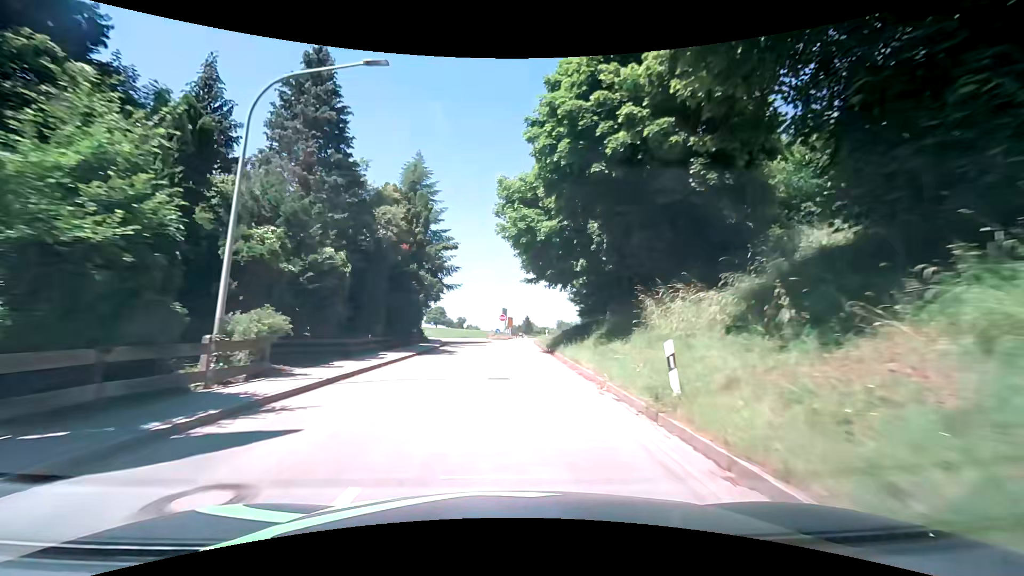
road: tertiary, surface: asphalt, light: Day
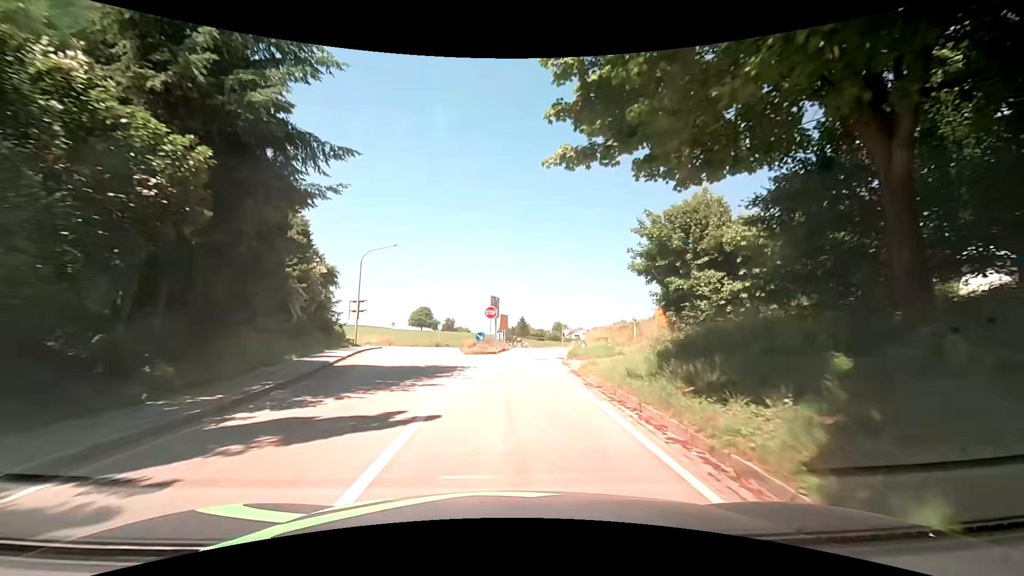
(0.0, +28.7) m; +2°
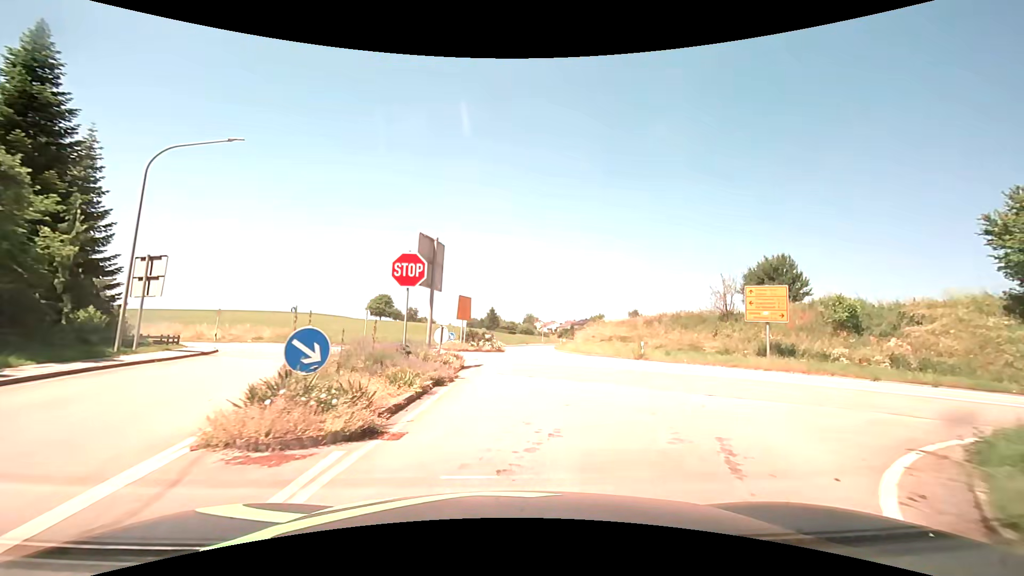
(+0.2, +23.2) m; +2°
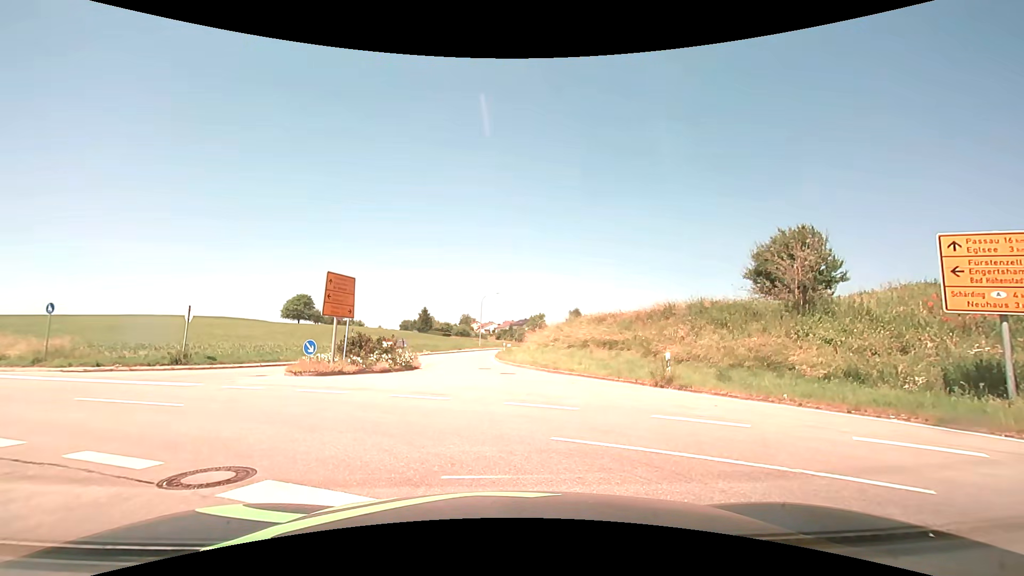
(+1.0, +15.3) m; +9°
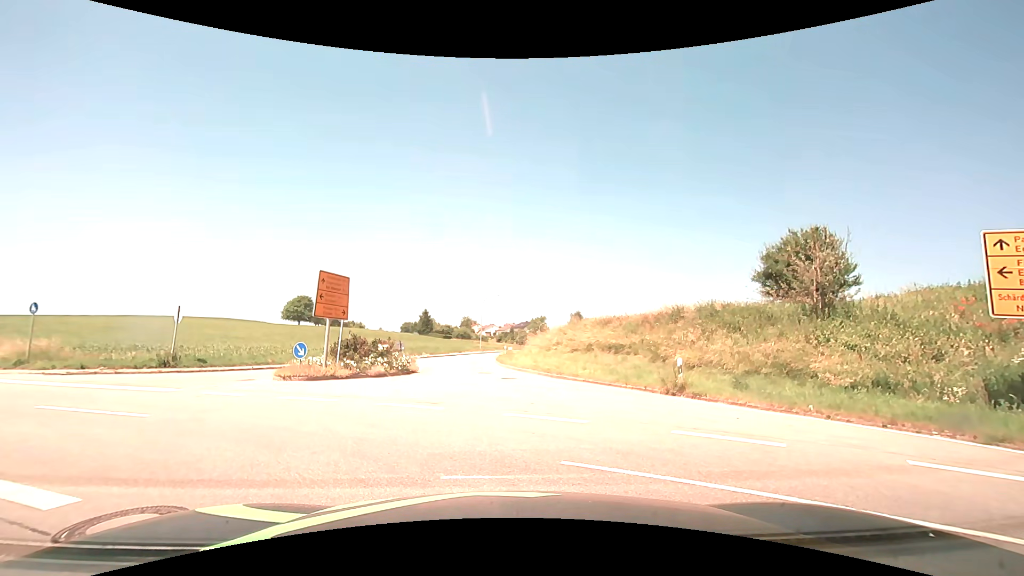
(0.0, +0.9) m; -2°
